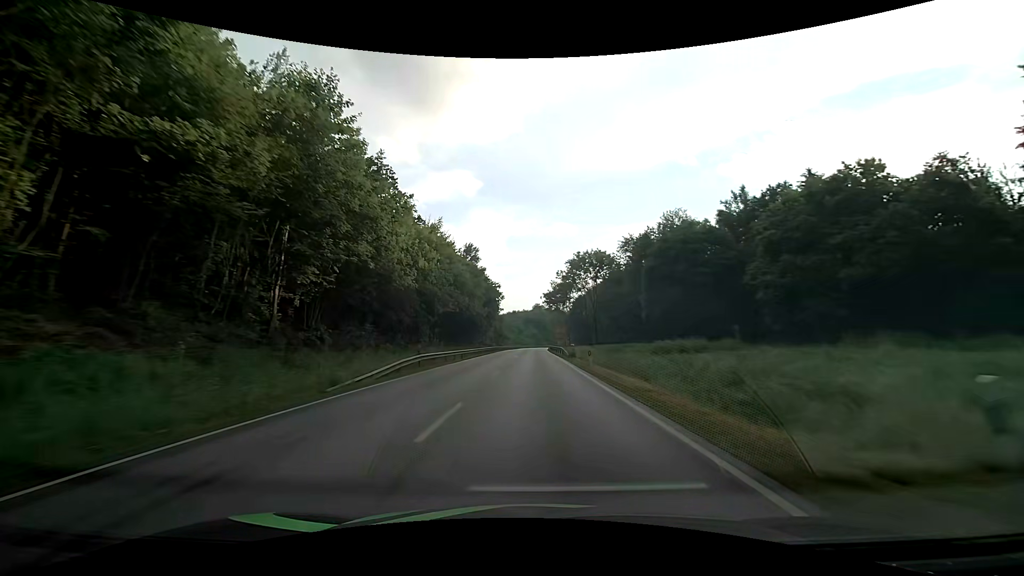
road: primary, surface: asphalt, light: Day
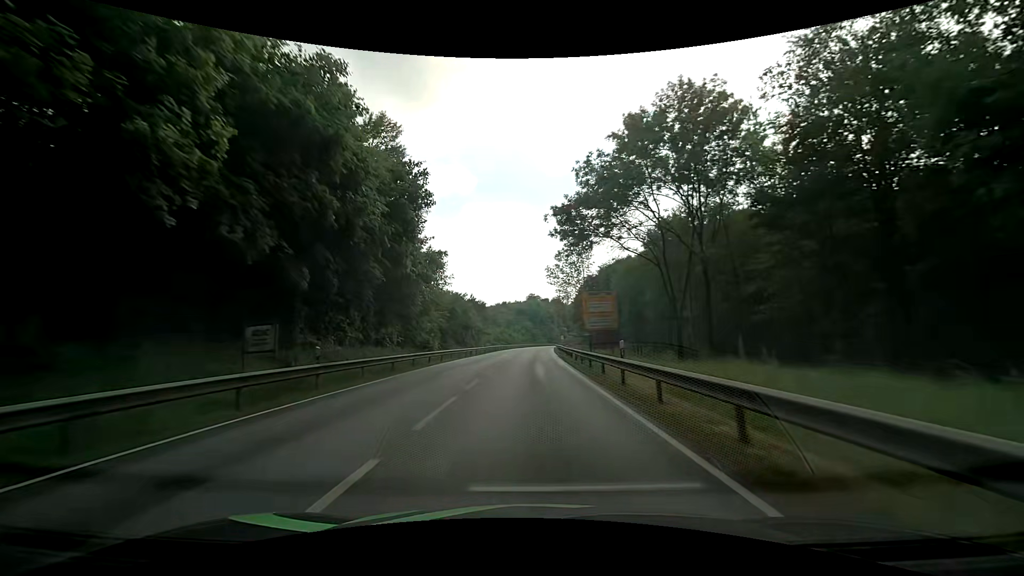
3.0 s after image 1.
(+0.4, +60.0) m; +1°
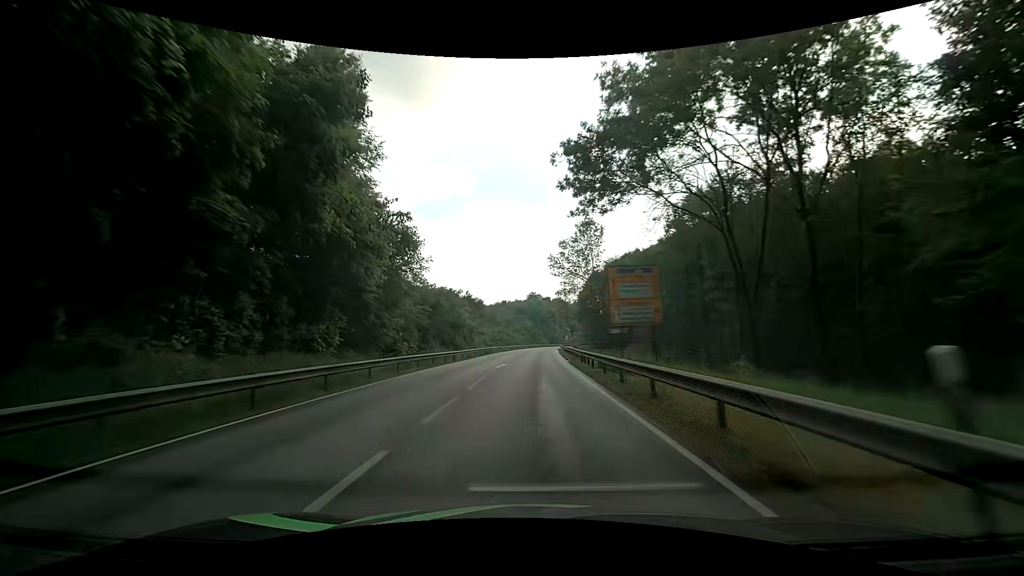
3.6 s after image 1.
(0.0, +11.5) m; 0°
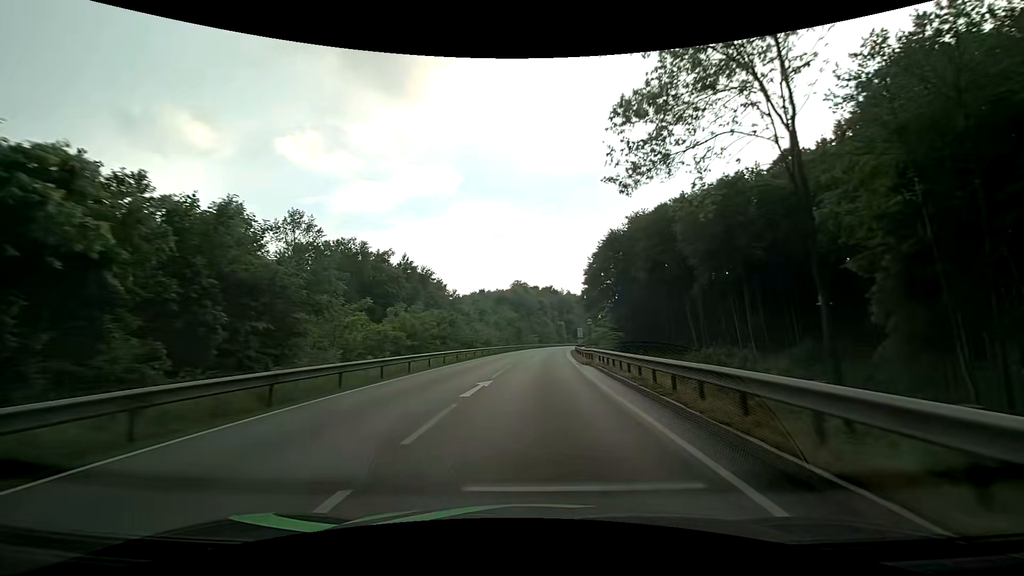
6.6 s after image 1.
(+0.5, +55.7) m; +2°
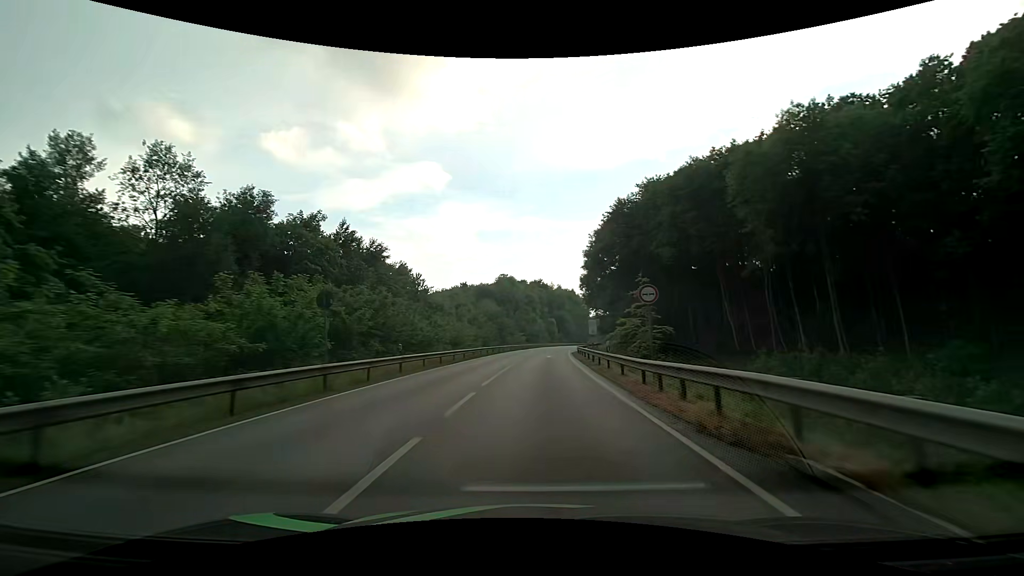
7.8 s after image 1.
(+0.2, +21.5) m; +1°
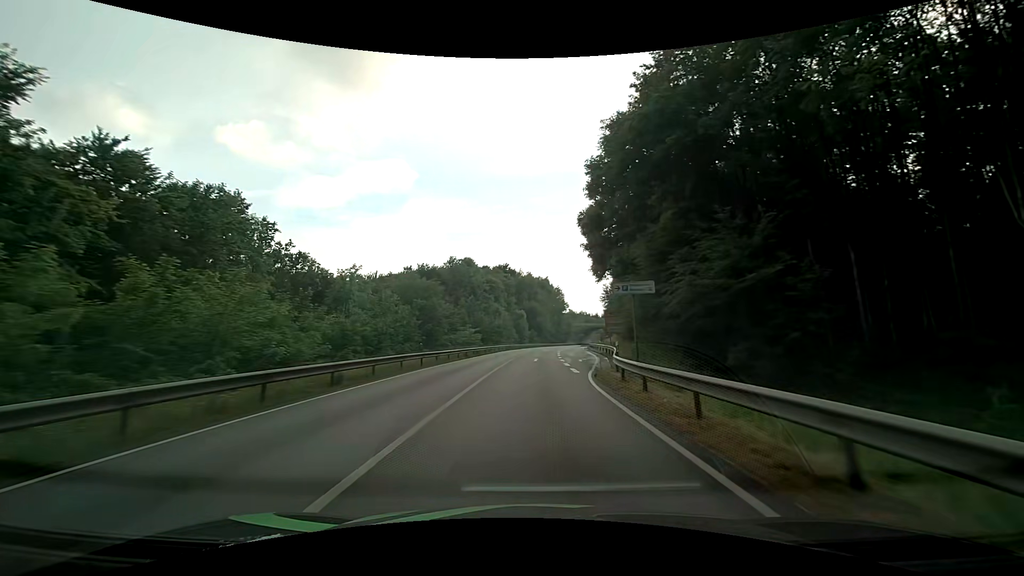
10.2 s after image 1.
(+1.2, +42.2) m; +3°
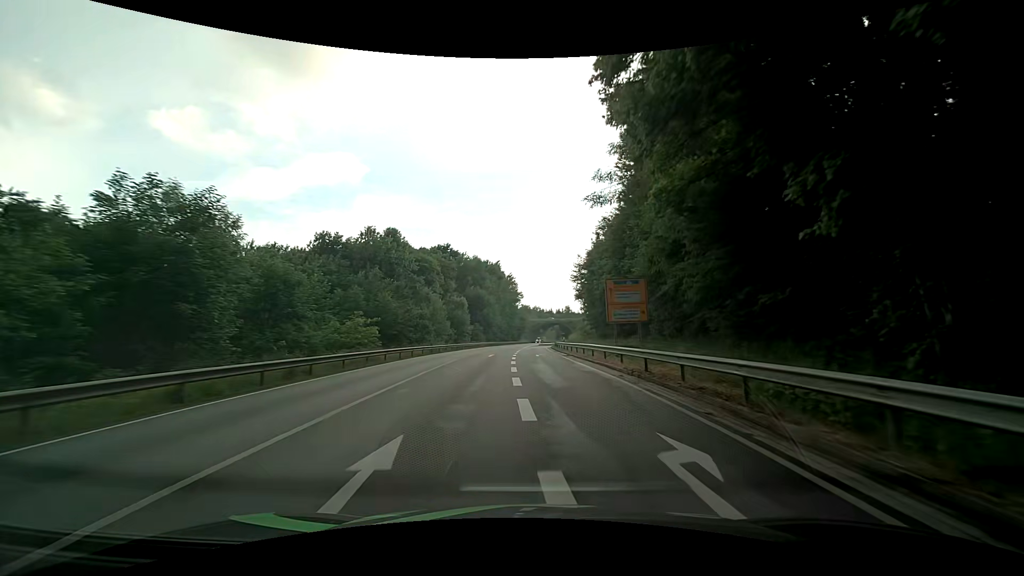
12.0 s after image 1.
(+1.3, +31.3) m; +5°
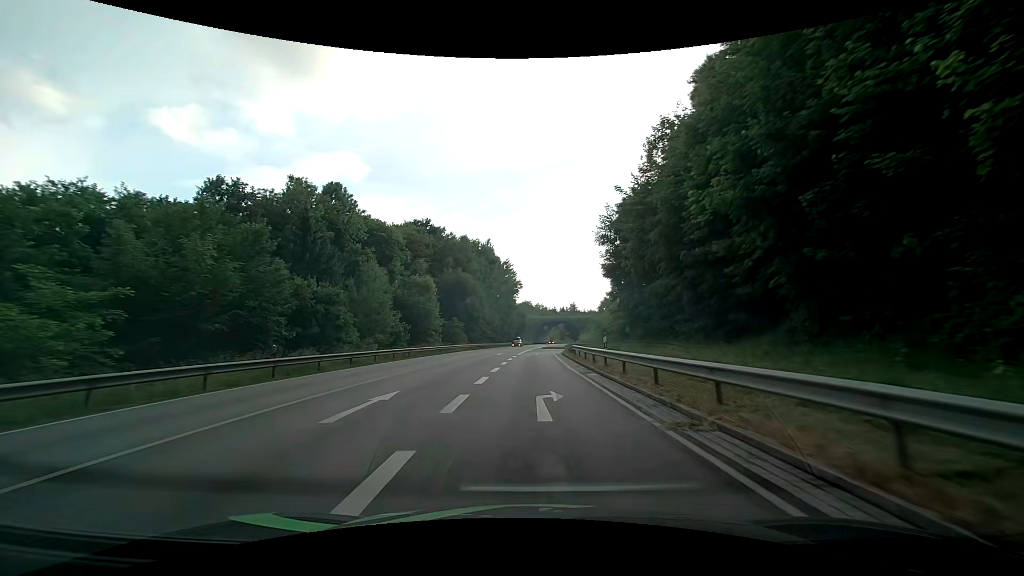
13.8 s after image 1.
(+0.5, +29.0) m; 0°
(0, +10) (0, +20) (0, +30) (0, +40) (+1, +50) (+3, +59) (+9, +67) (+18, +72) (+28, +74) (+38, +77) m
